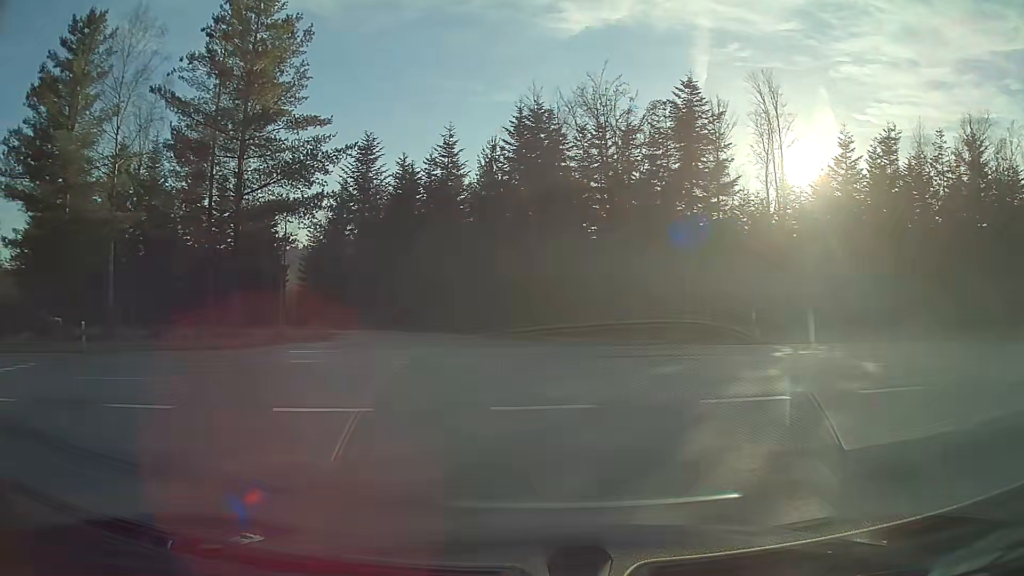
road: tertiary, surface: asphalt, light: Day
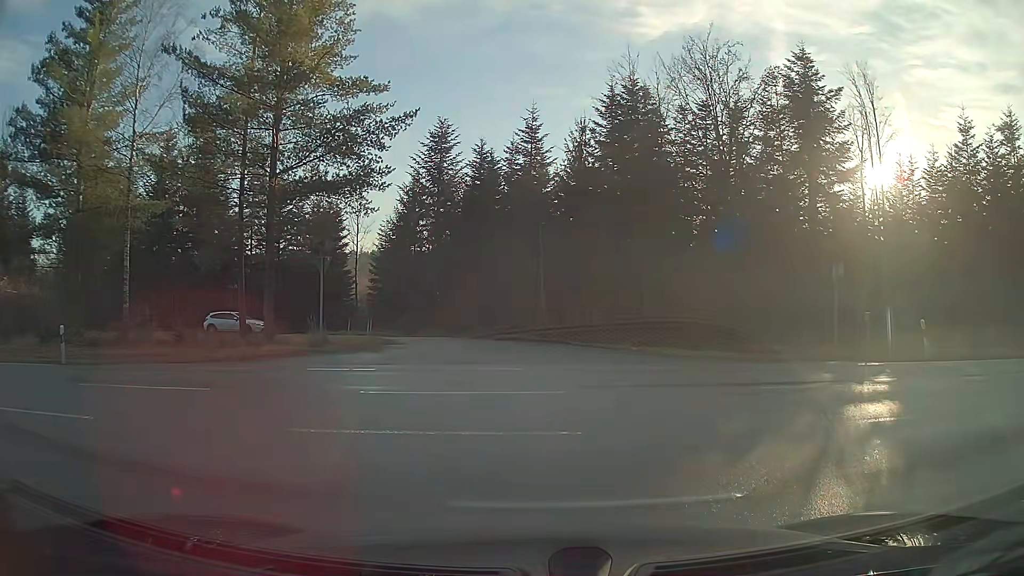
(-0.3, +5.3) m; -6°
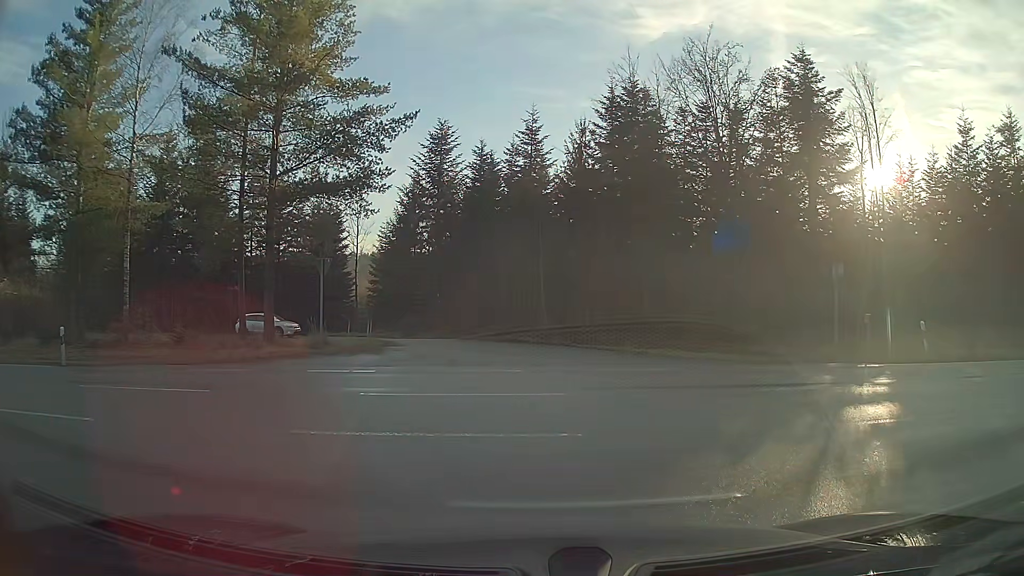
(0.0, 0.0) m; 0°
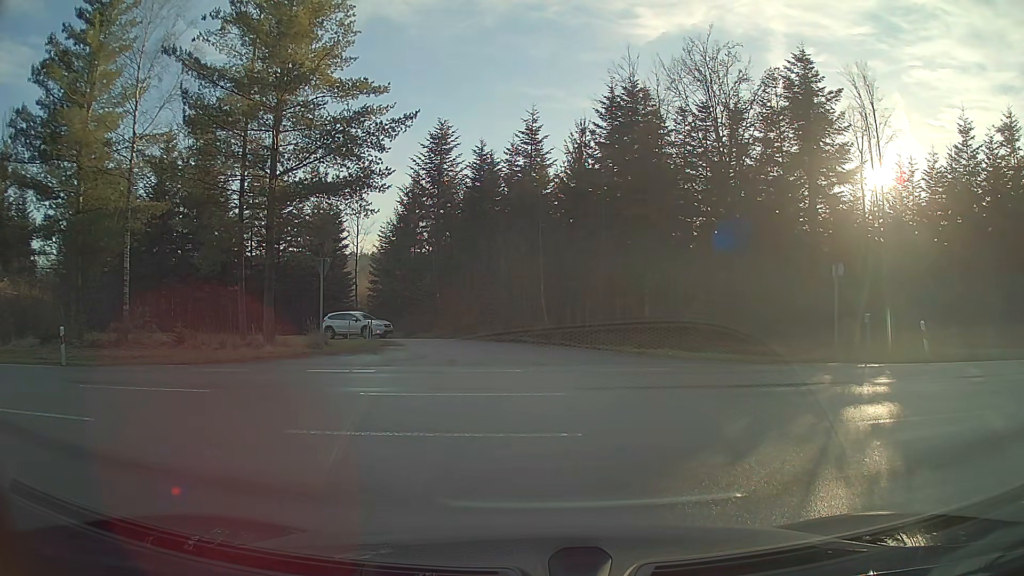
(0.0, 0.0) m; 0°
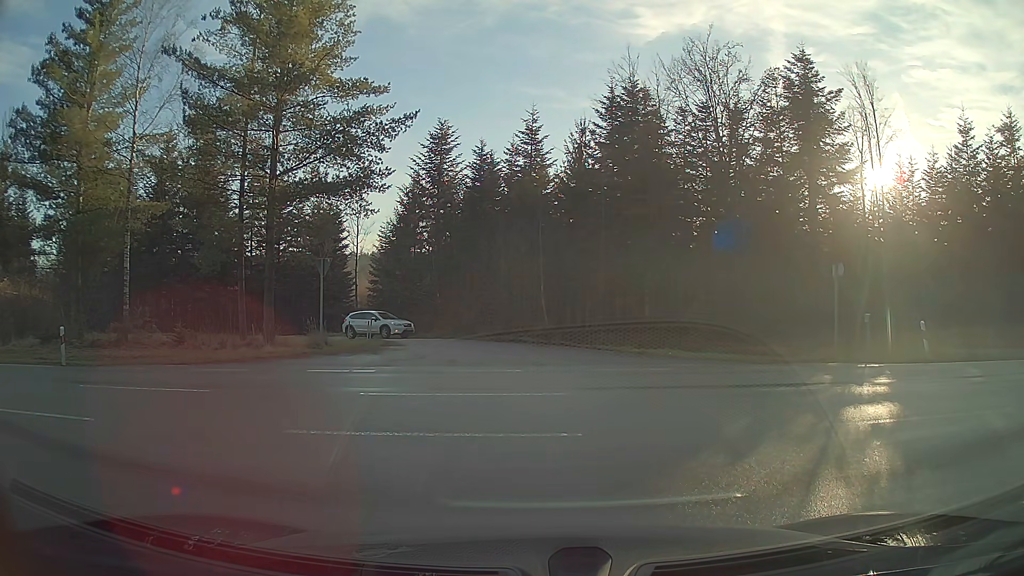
(0.0, 0.0) m; 0°
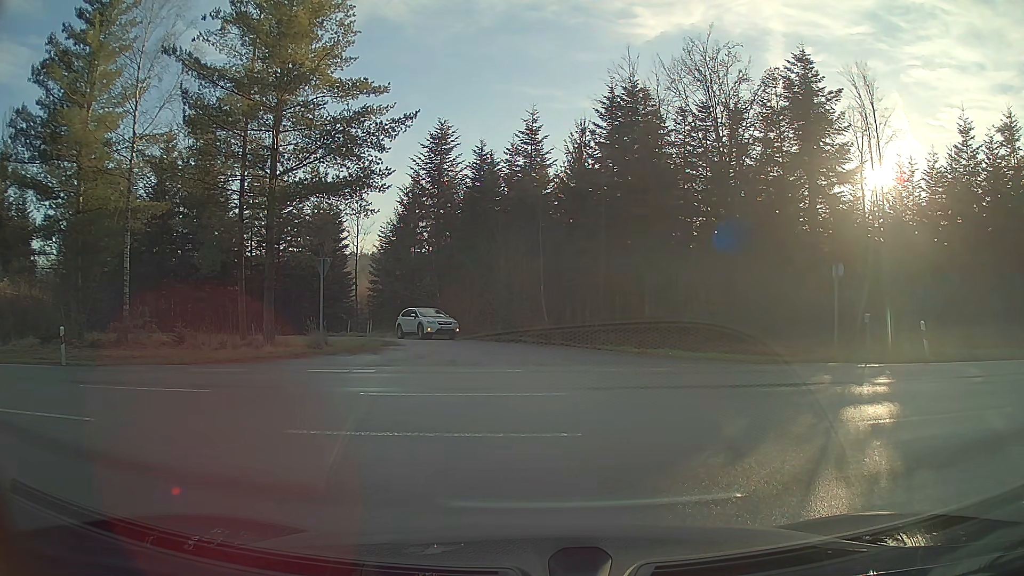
(0.0, 0.0) m; 0°
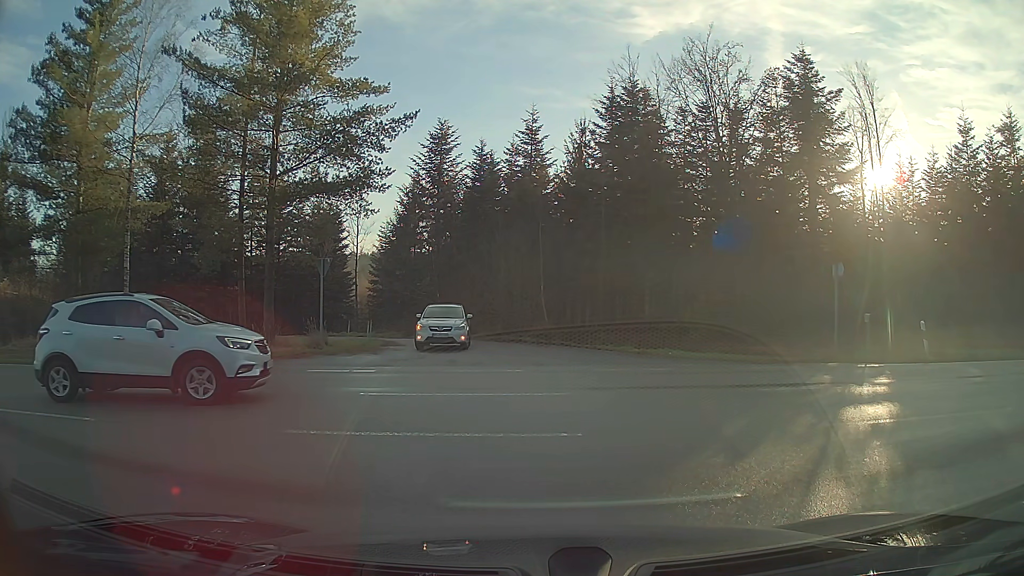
(0.0, 0.0) m; 0°
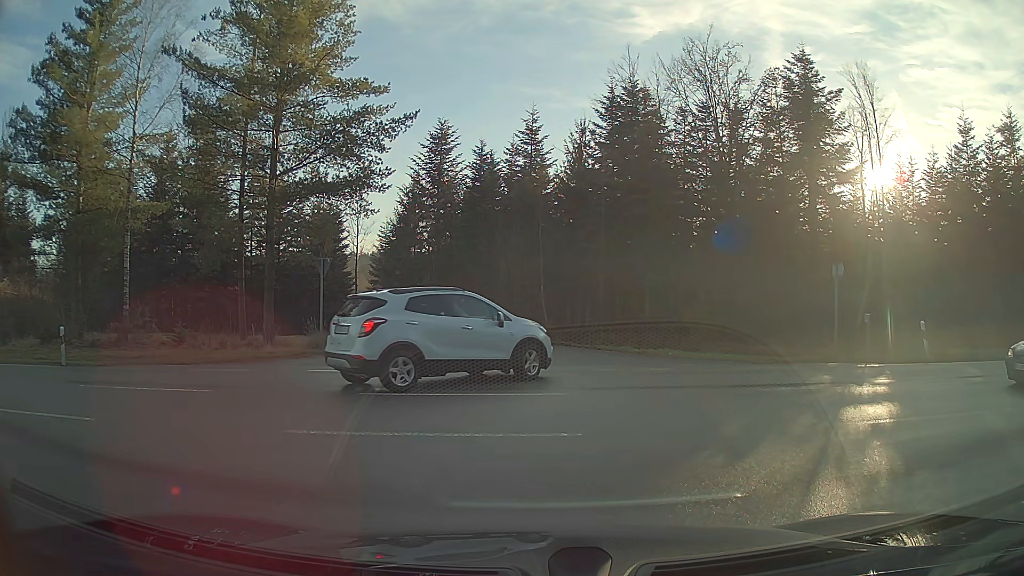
(0.0, 0.0) m; 0°
